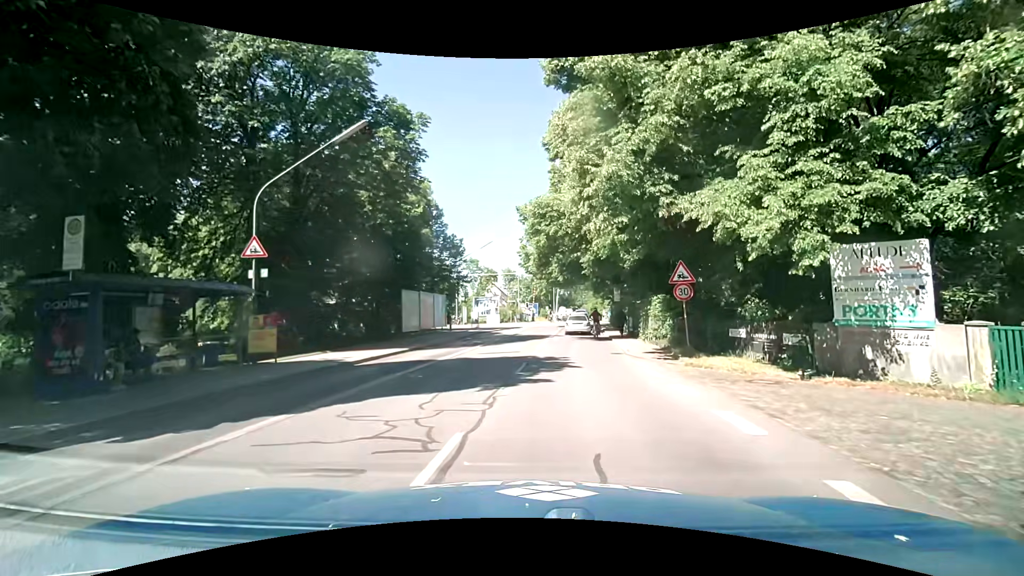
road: tertiary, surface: asphalt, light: Day
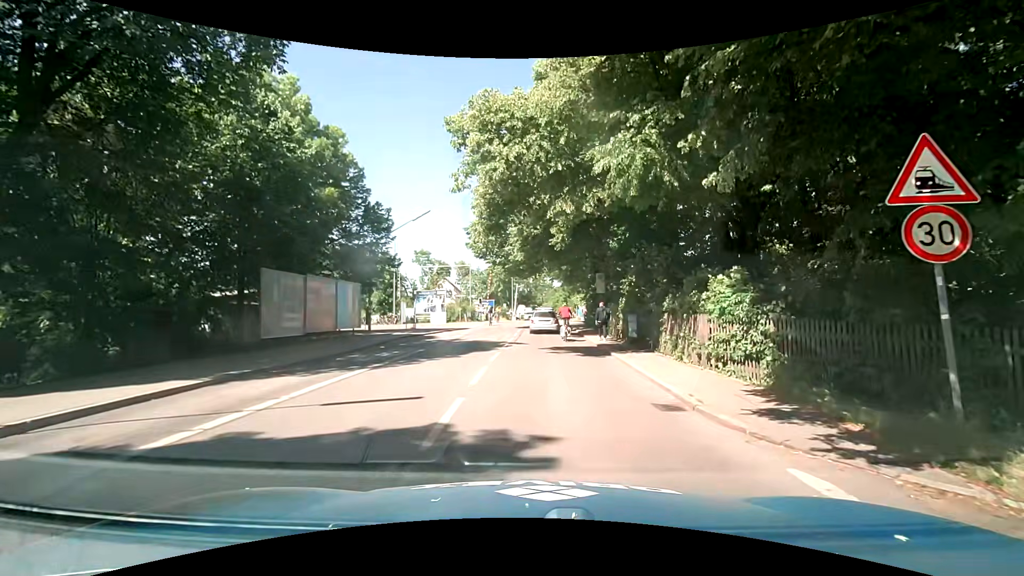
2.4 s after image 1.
(+0.1, +12.0) m; +1°
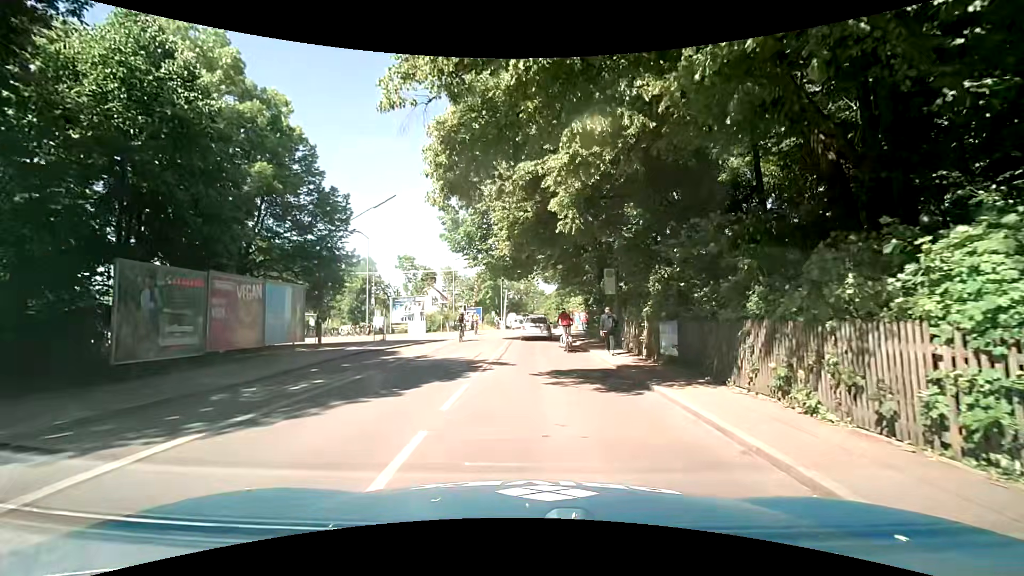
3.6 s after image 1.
(+0.1, +6.4) m; -1°
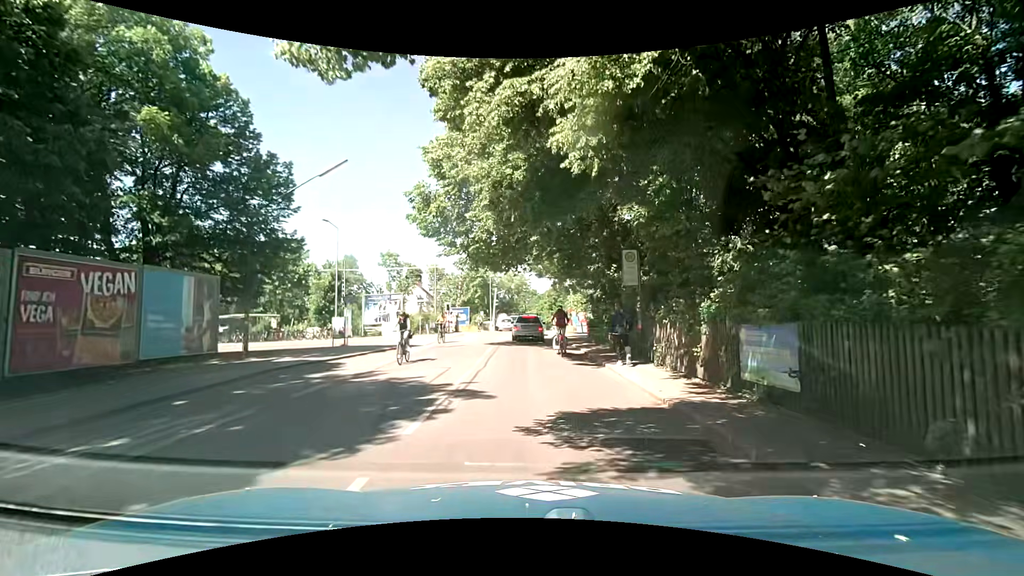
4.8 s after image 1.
(+0.4, +6.0) m; +3°
